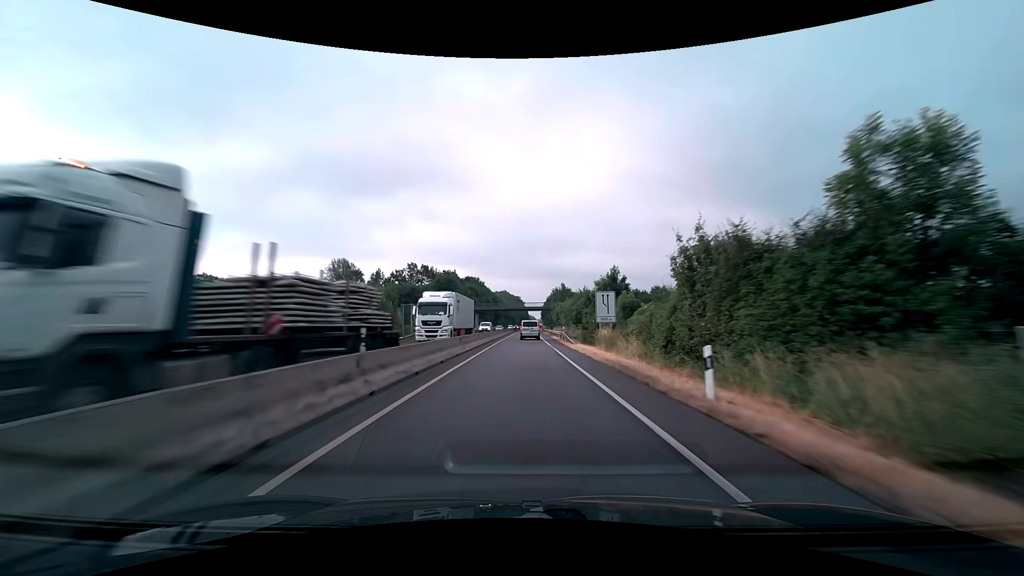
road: trunk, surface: asphalt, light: Day
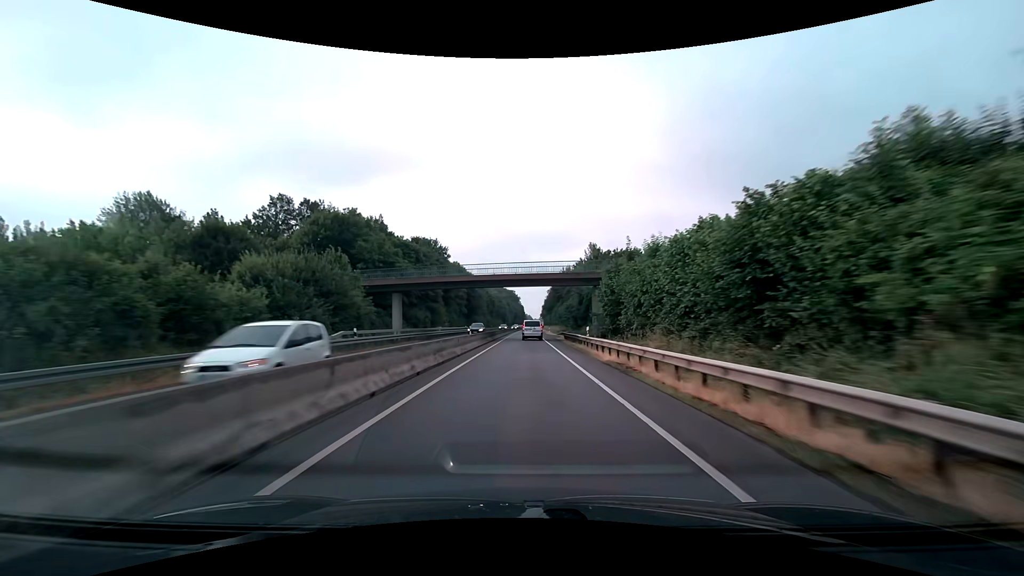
(+0.2, +76.4) m; 0°
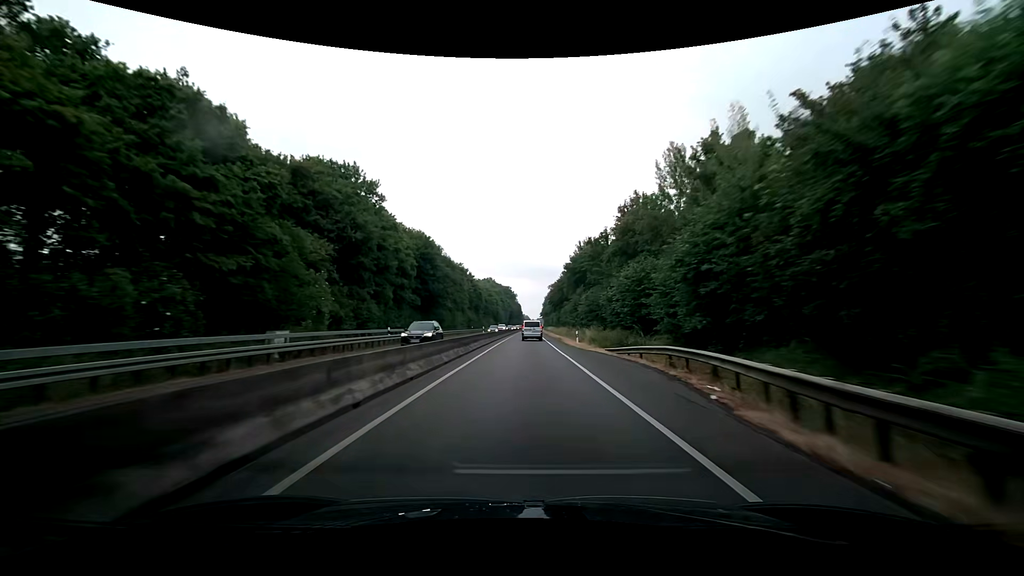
(+0.2, +45.4) m; +1°
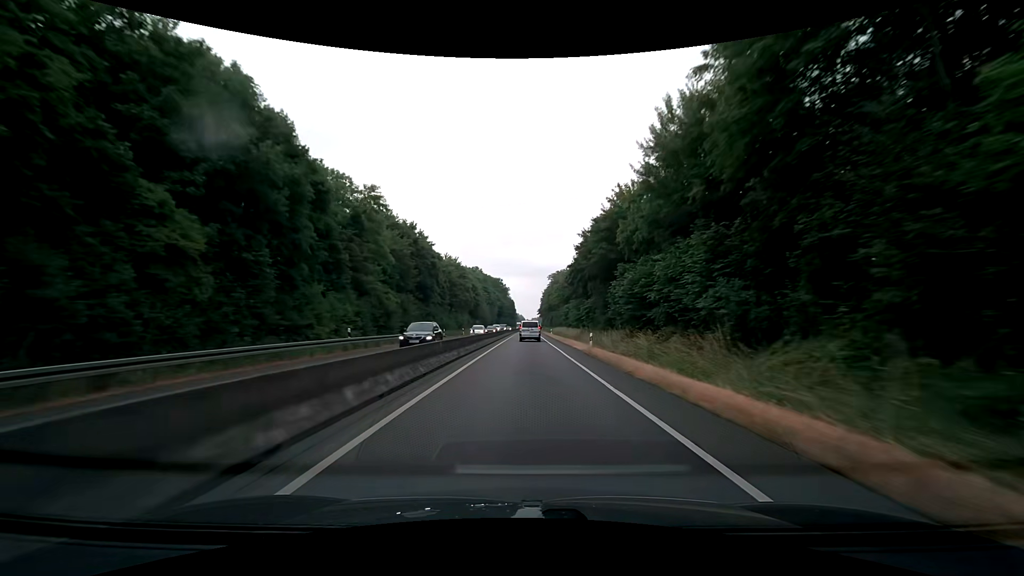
(+0.3, +60.4) m; +1°
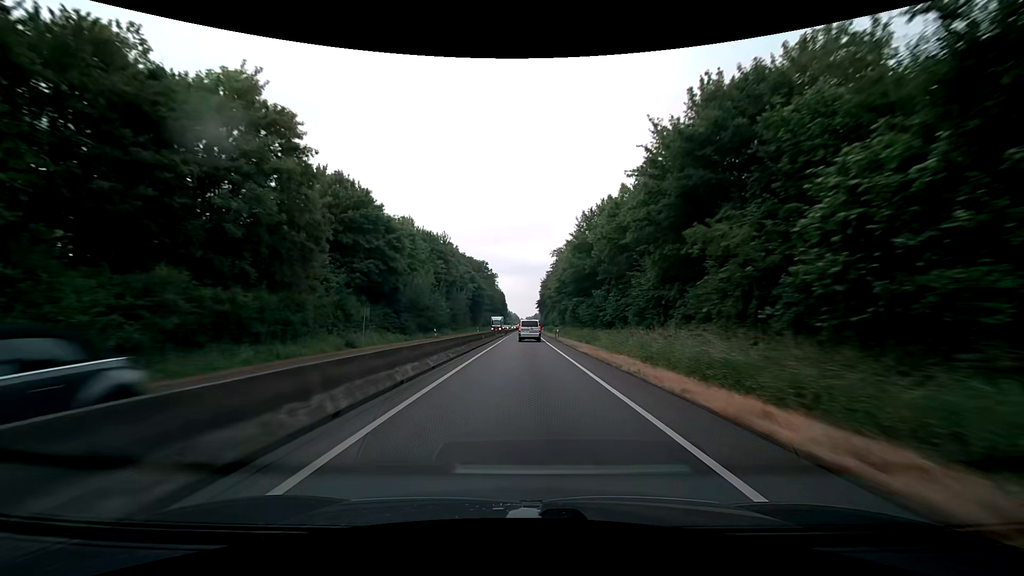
(+0.4, +74.2) m; +1°
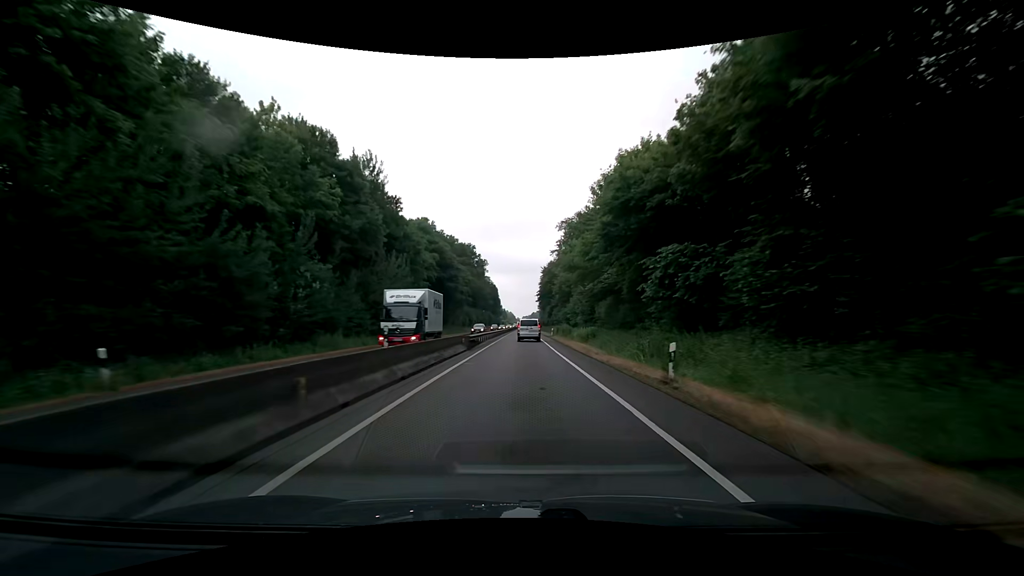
(+0.1, +43.4) m; 0°
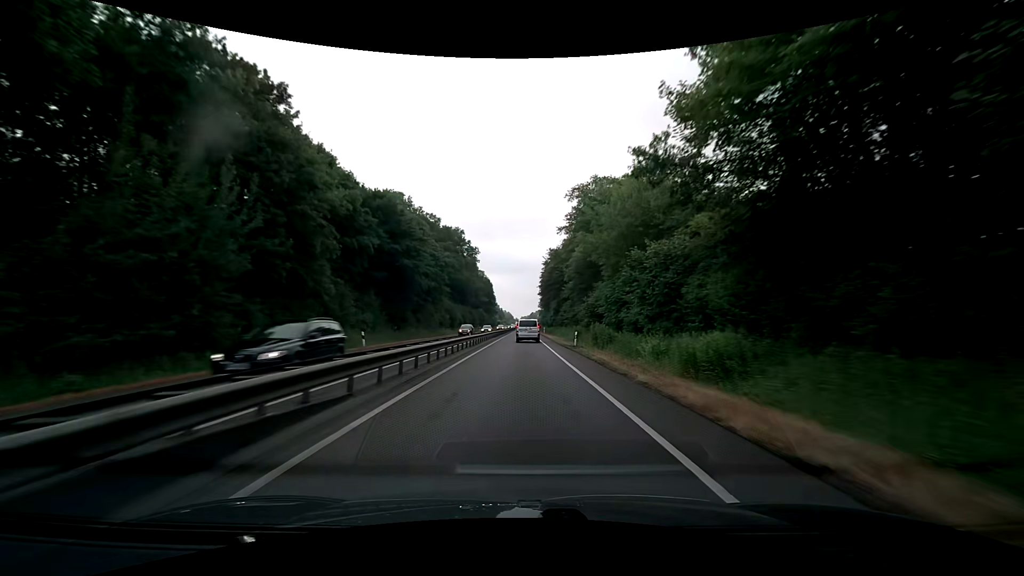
(-0.1, +28.4) m; 0°
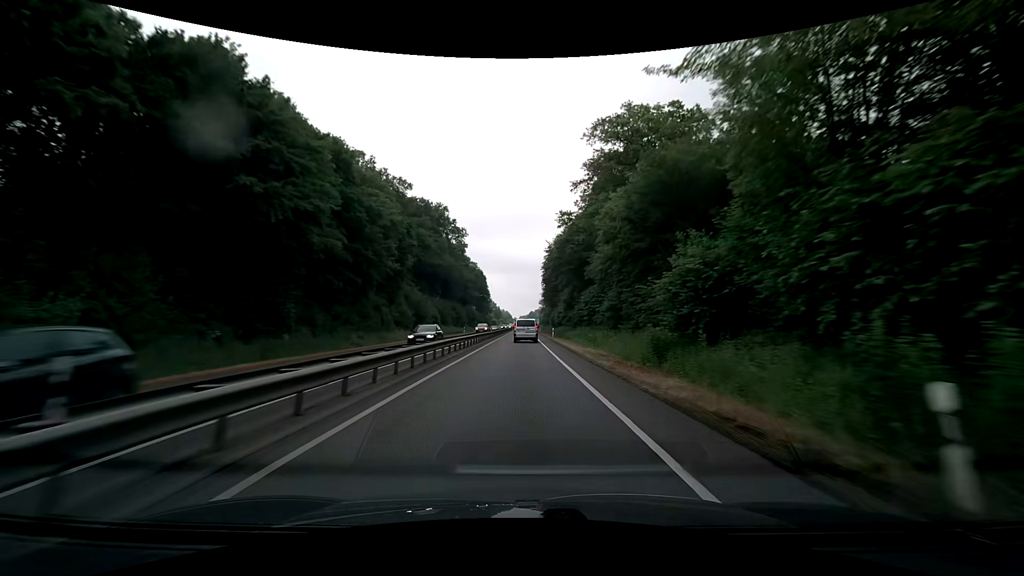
(0.0, +27.9) m; 0°
